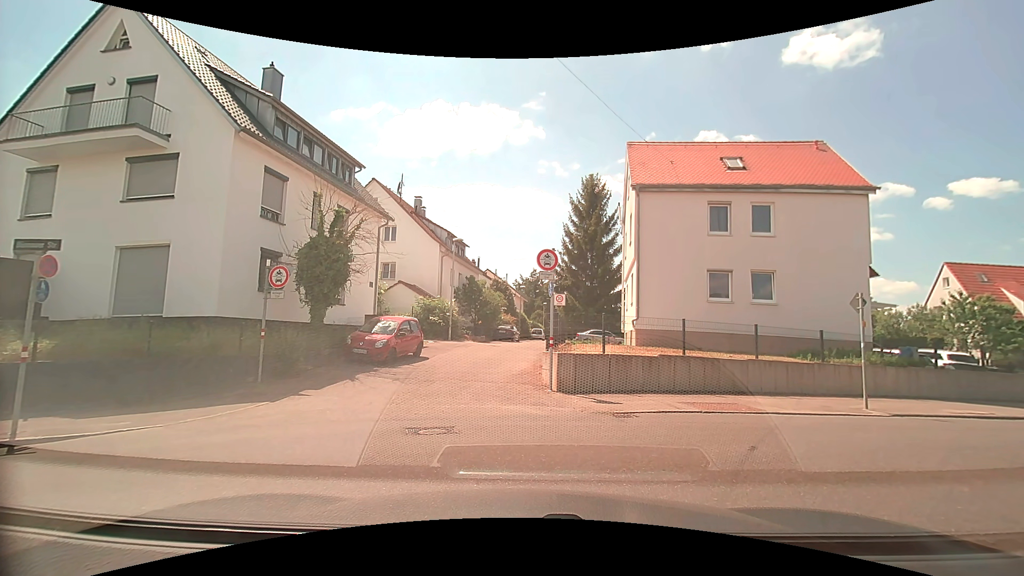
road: residential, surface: asphalt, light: Day
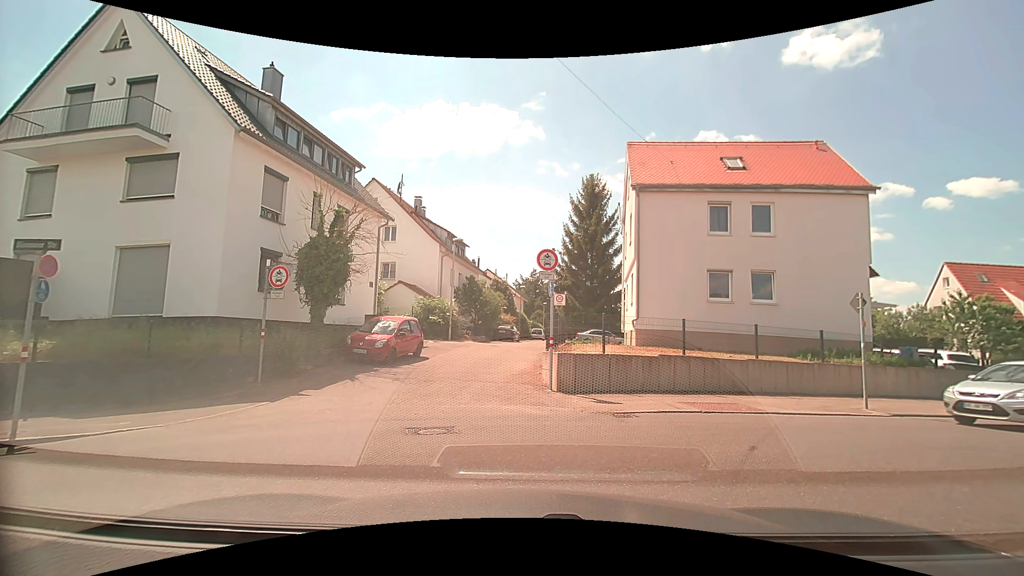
(0.0, 0.0) m; 0°
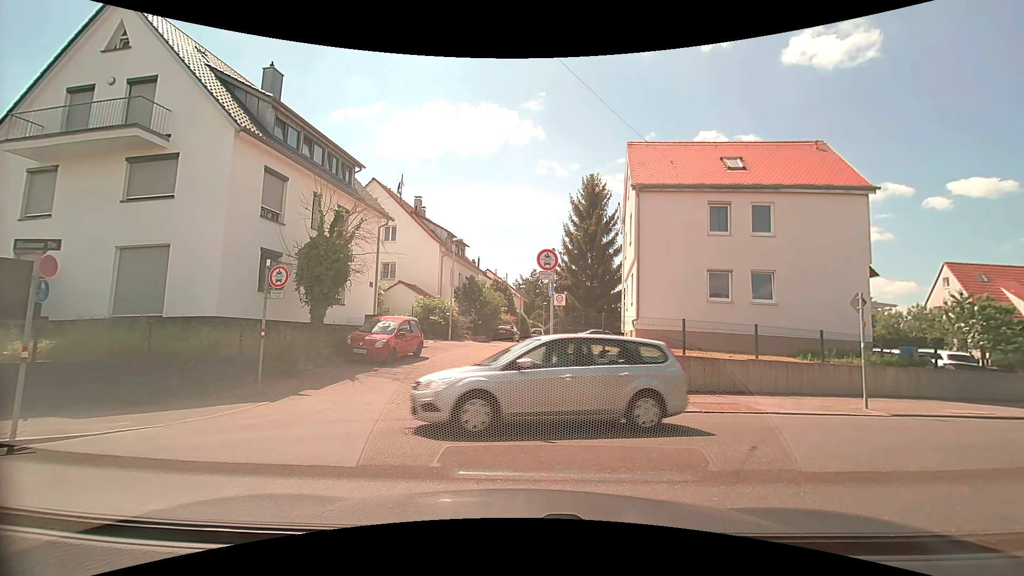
(0.0, 0.0) m; 0°
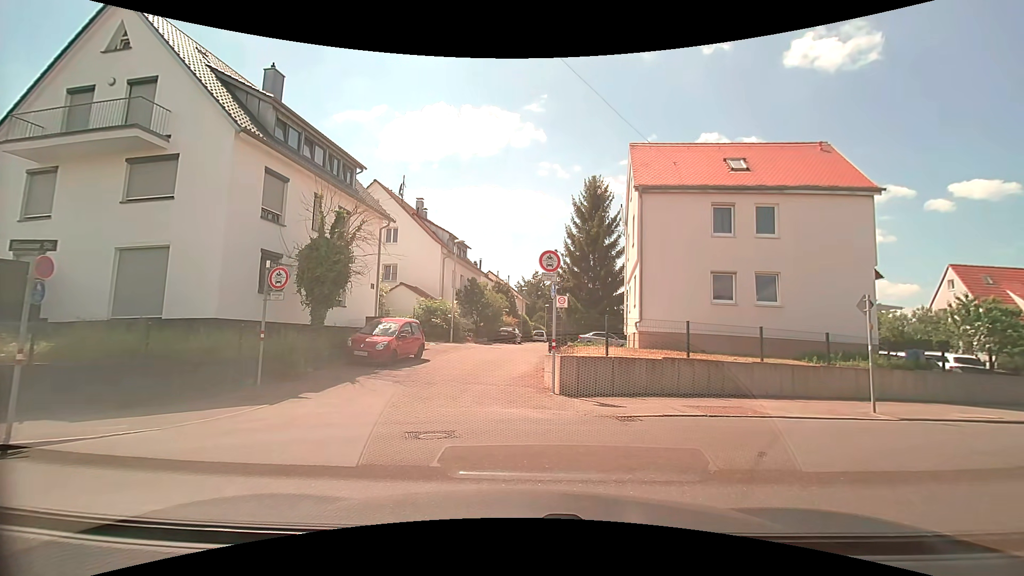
(0.0, +0.1) m; 0°
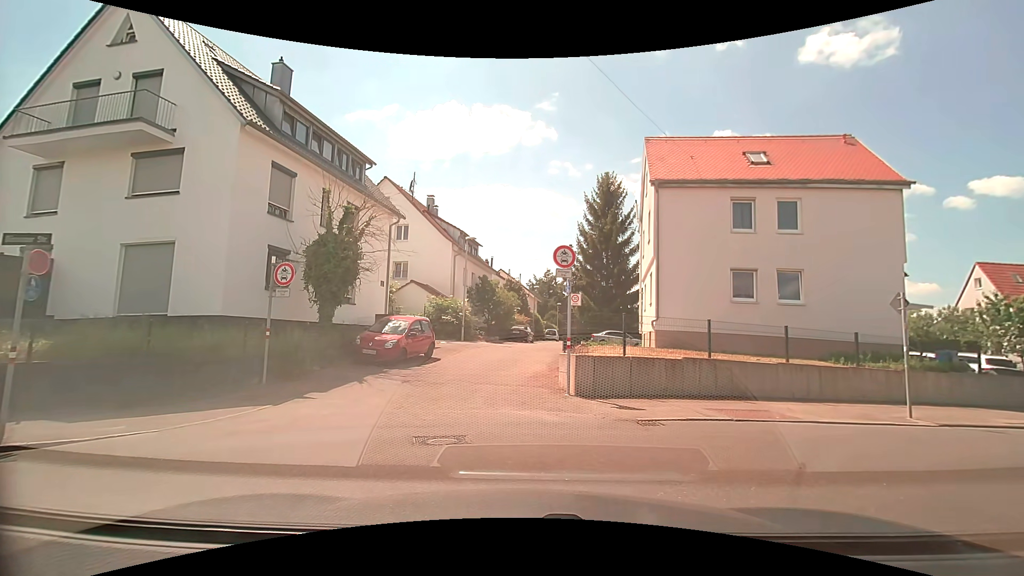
(0.0, +0.6) m; 0°
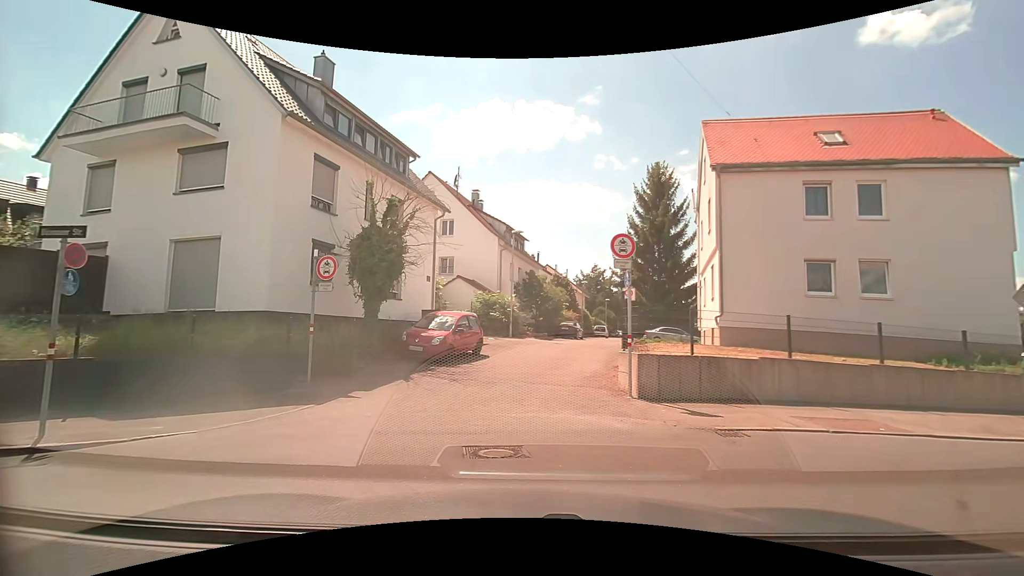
(-0.1, +1.0) m; -8°
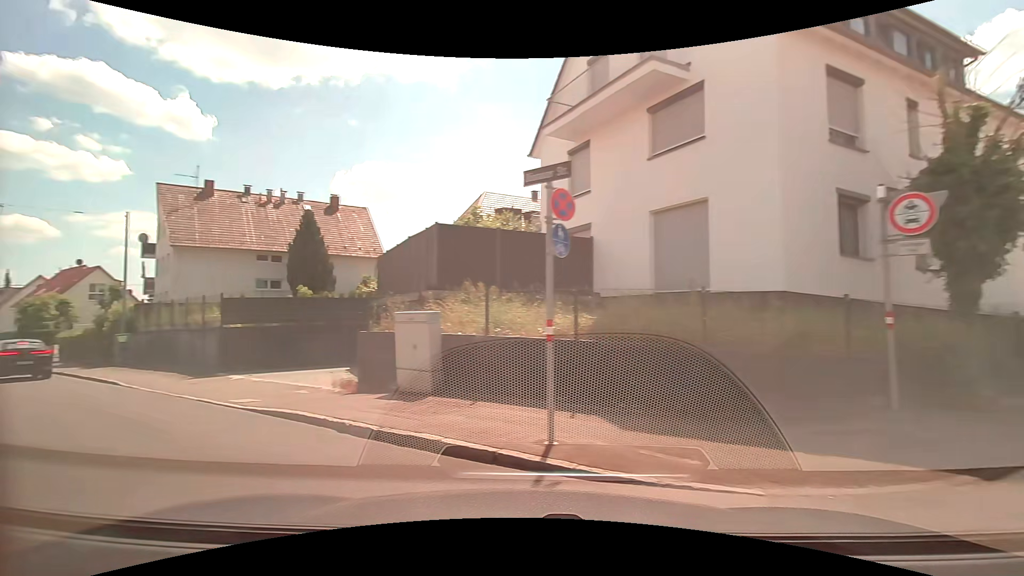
(-2.0, +4.4) m; -49°
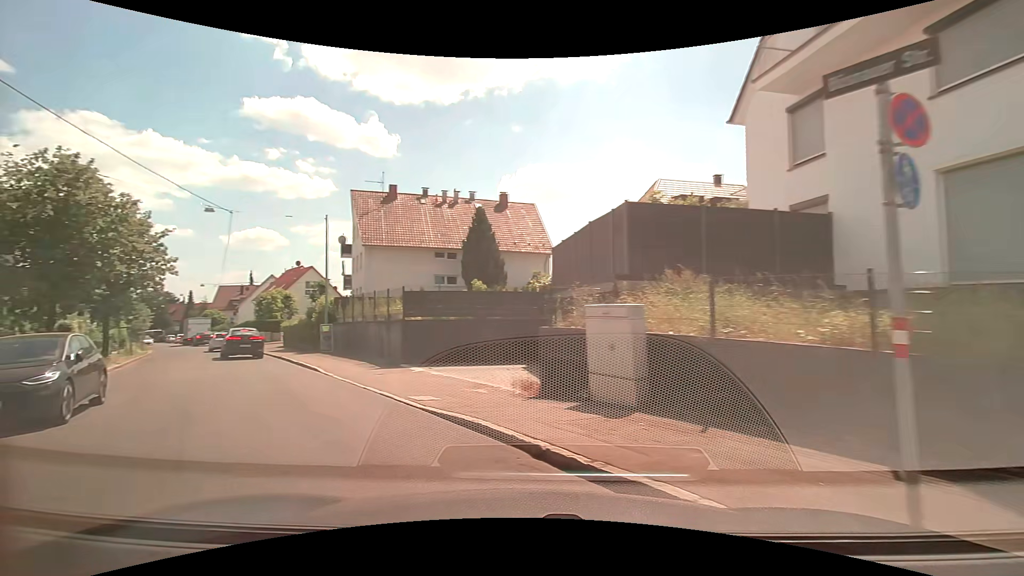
(-0.4, +2.1) m; -21°
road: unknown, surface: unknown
